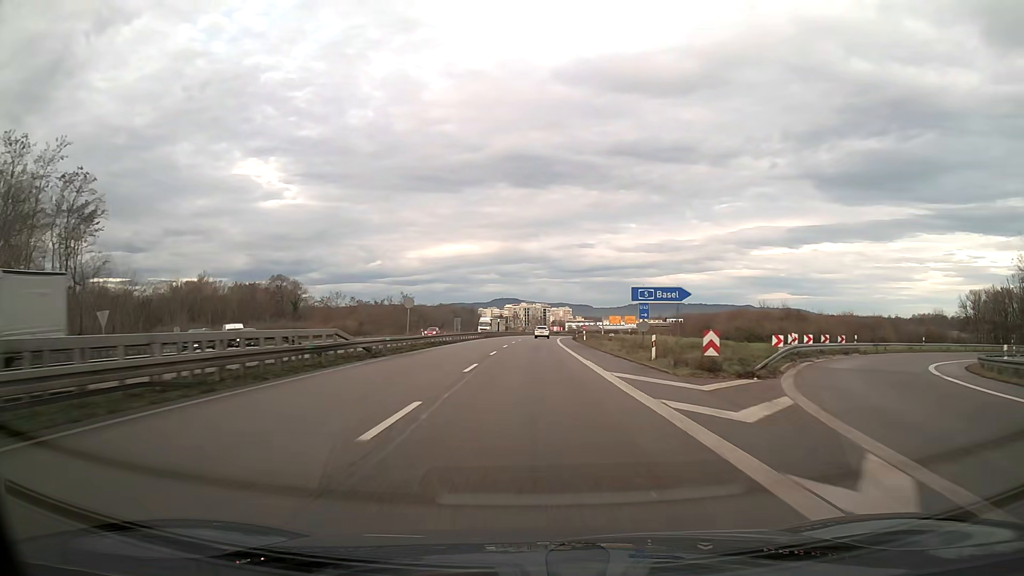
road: trunk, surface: asphalt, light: Day
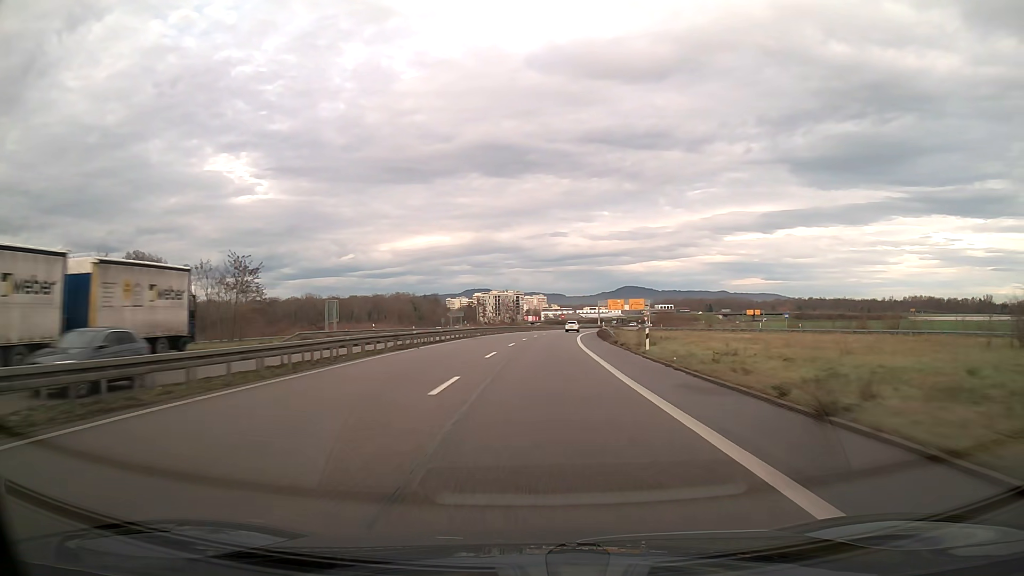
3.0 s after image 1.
(+1.1, +79.4) m; +2°
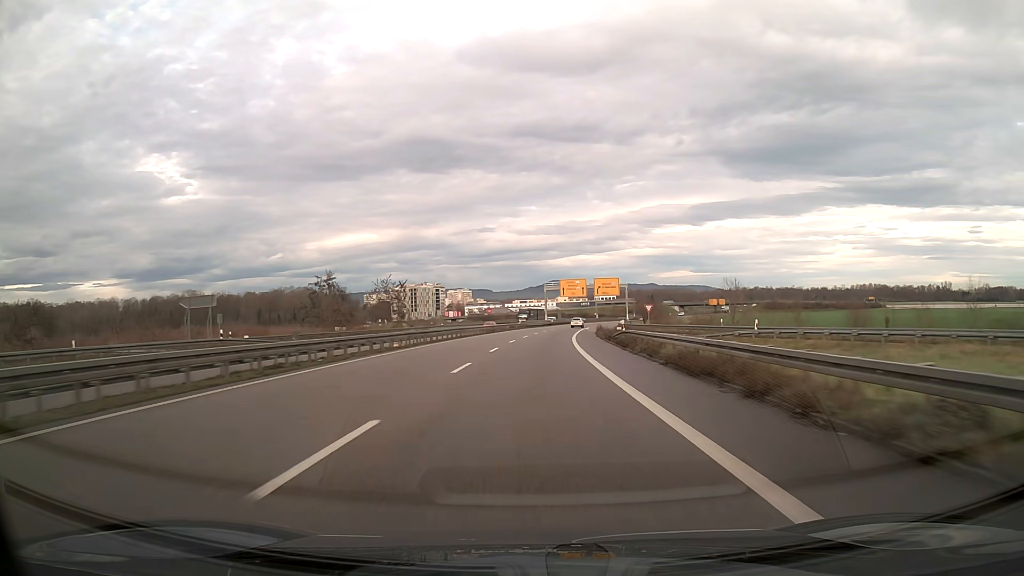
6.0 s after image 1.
(+4.2, +79.1) m; +6°
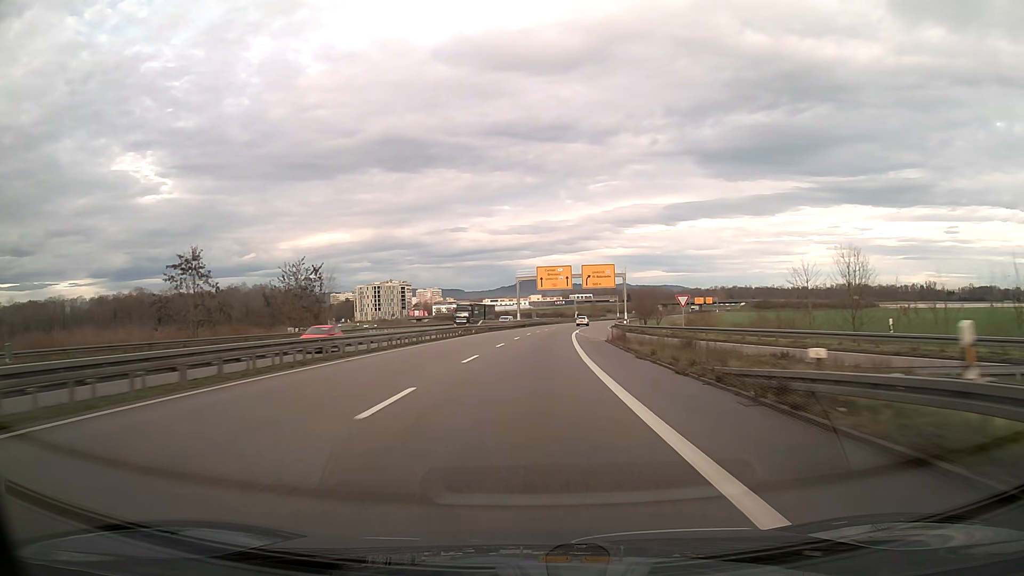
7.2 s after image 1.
(+0.6, +31.8) m; +2°
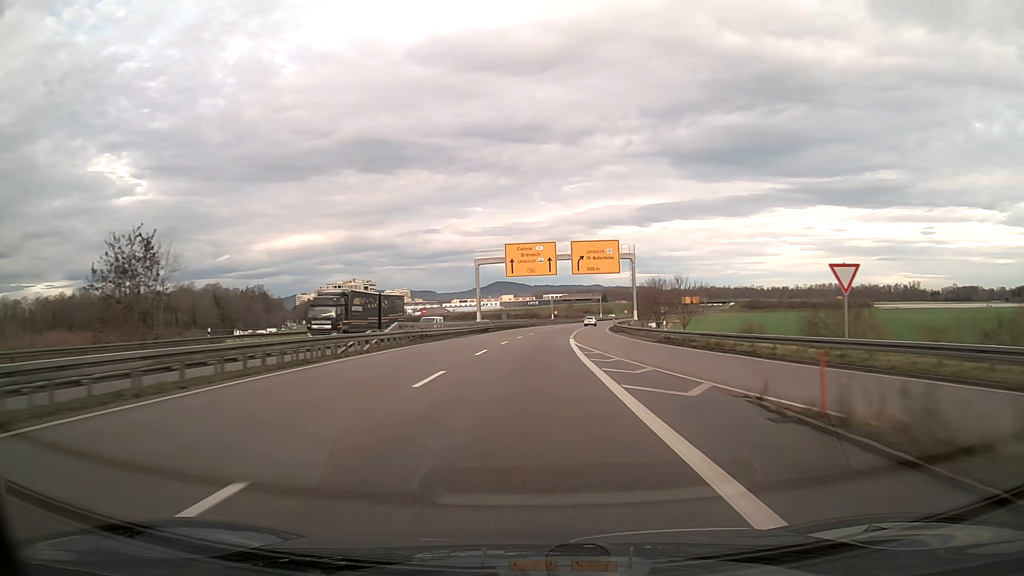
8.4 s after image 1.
(+0.7, +31.8) m; +2°
